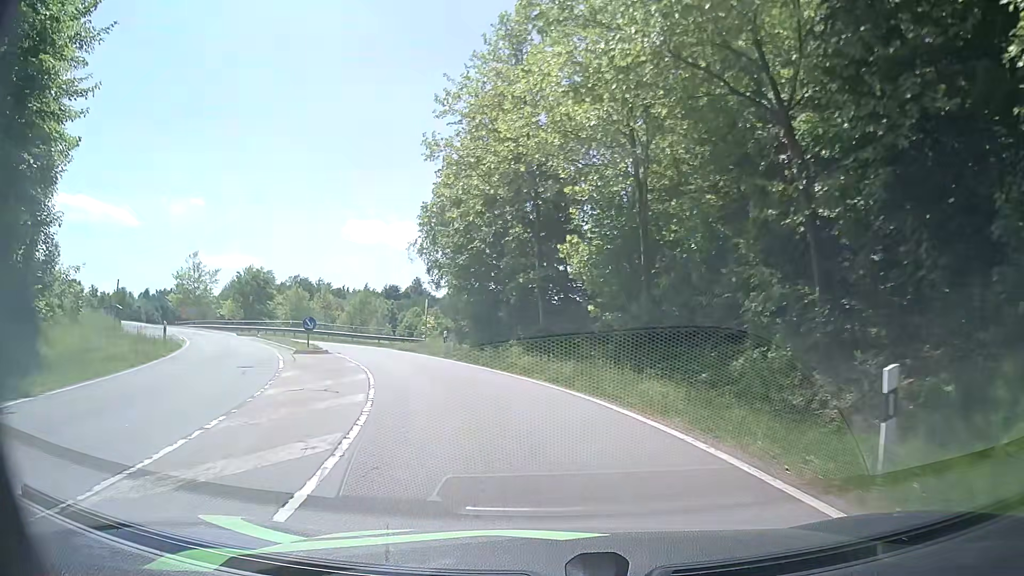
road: primary_link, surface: asphalt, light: Day
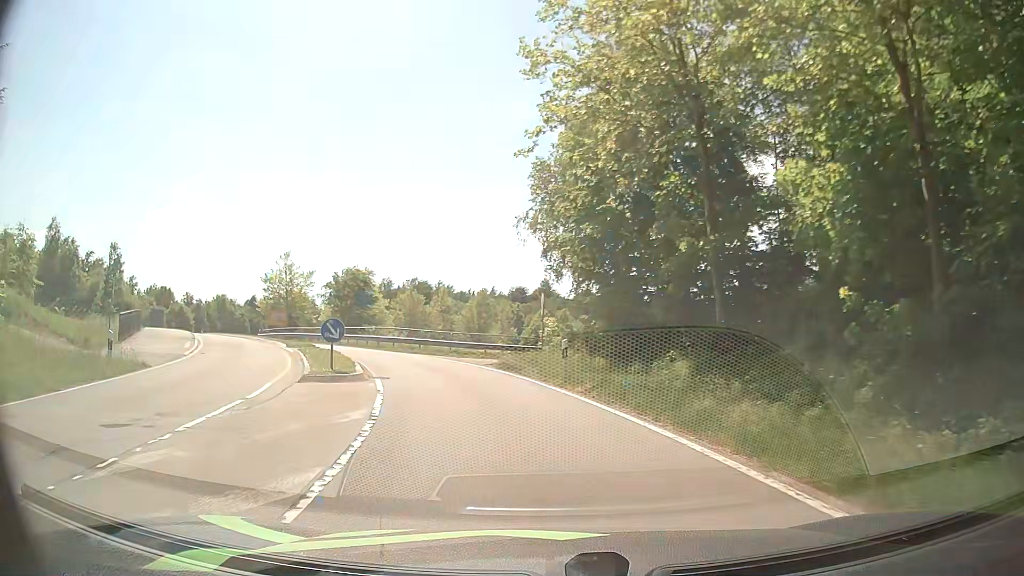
(-0.9, +11.1) m; -11°
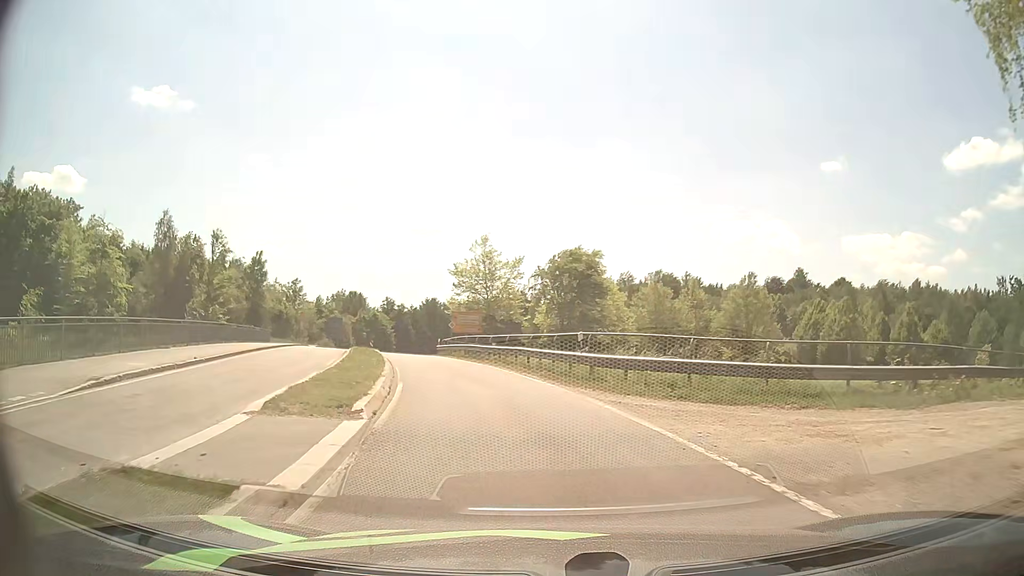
(-4.1, +22.4) m; -20°
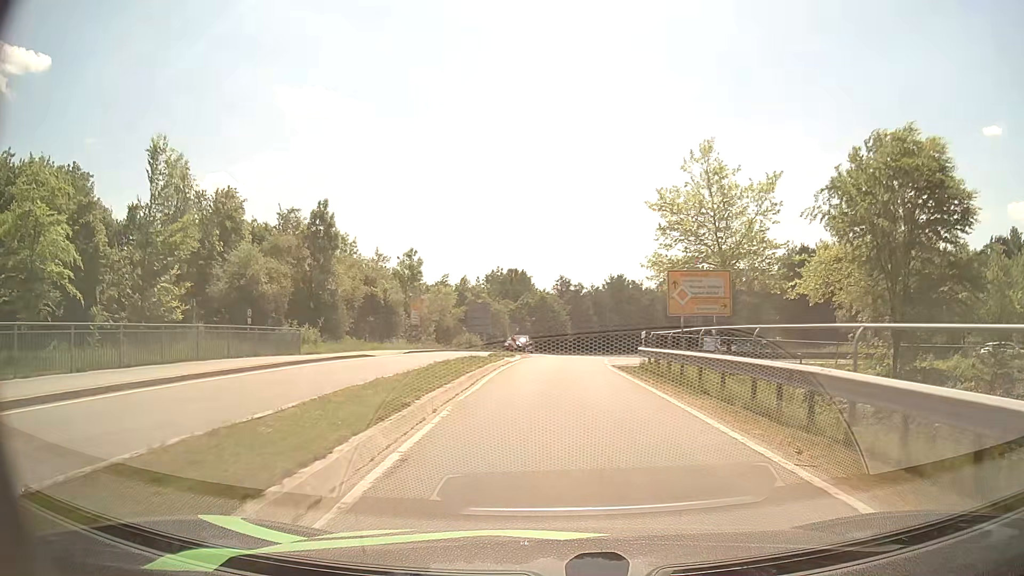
(-5.3, +29.9) m; -16°
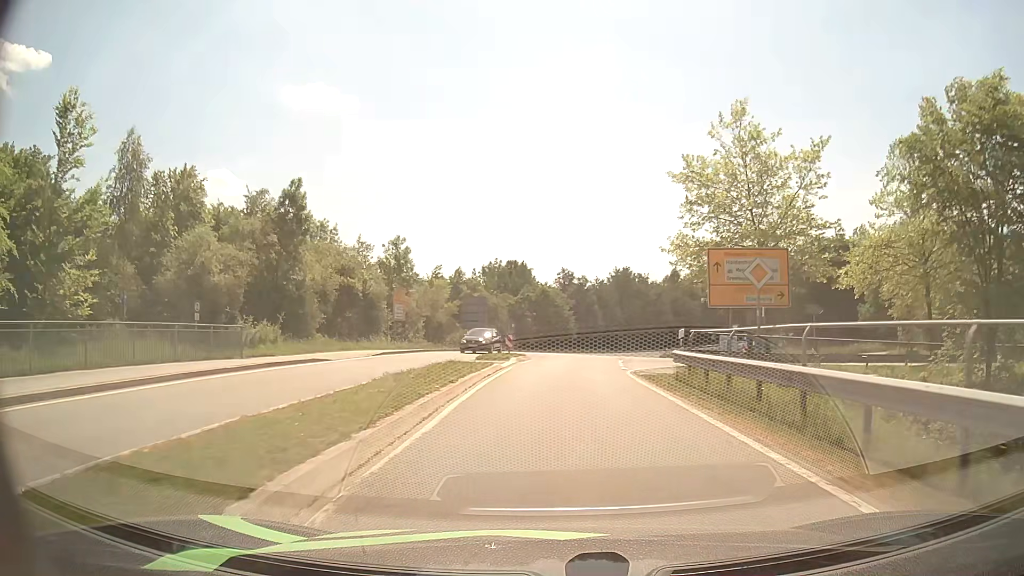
(0.0, +6.4) m; -1°
